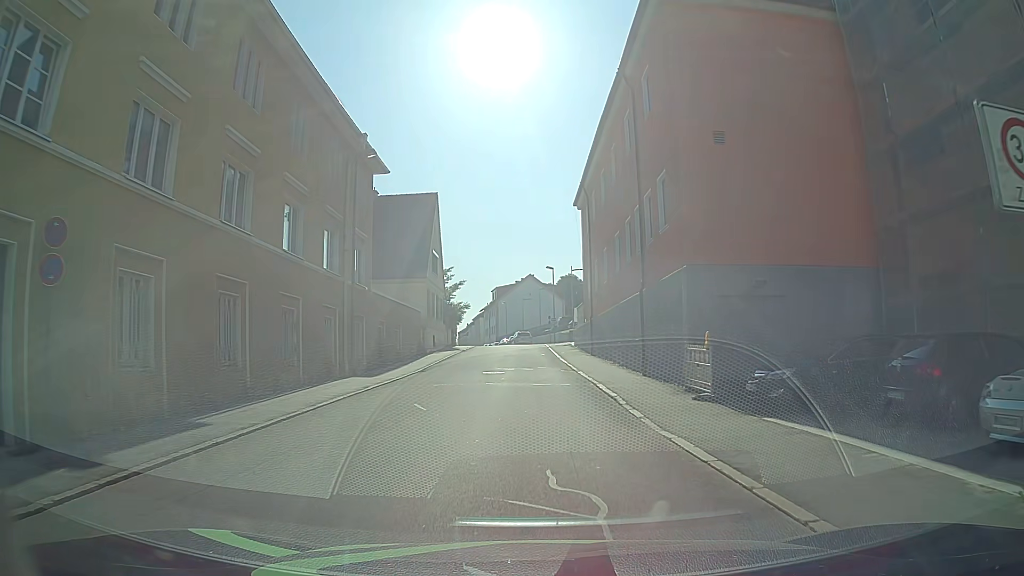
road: residential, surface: asphalt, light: Day
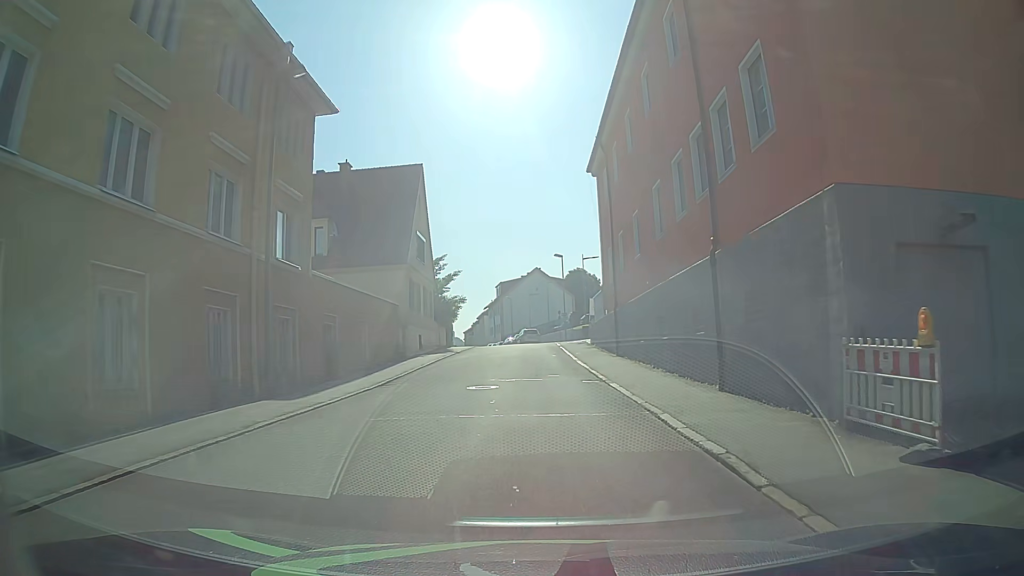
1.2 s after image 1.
(0.0, +8.6) m; 0°
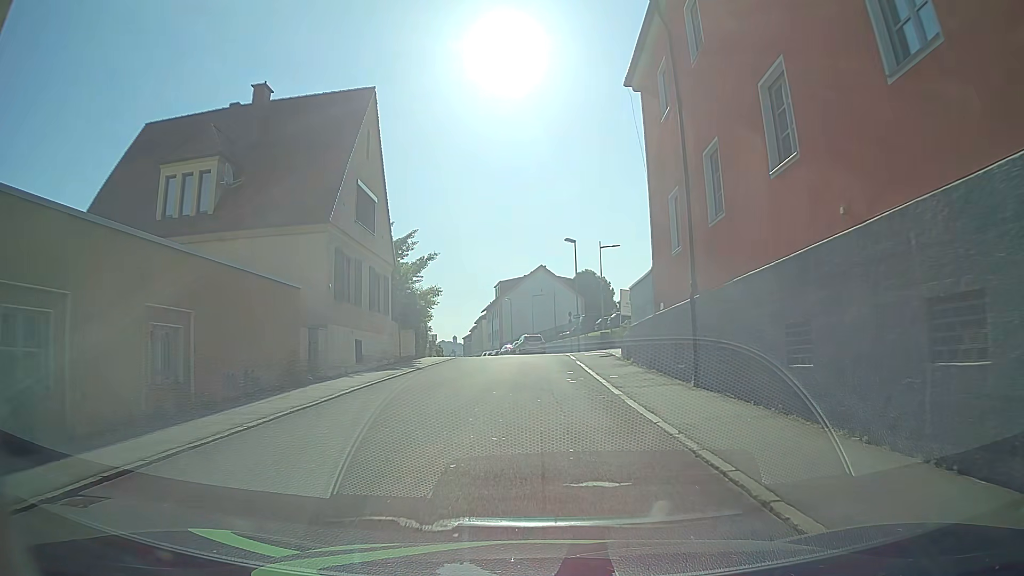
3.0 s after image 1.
(-0.2, +14.2) m; -1°
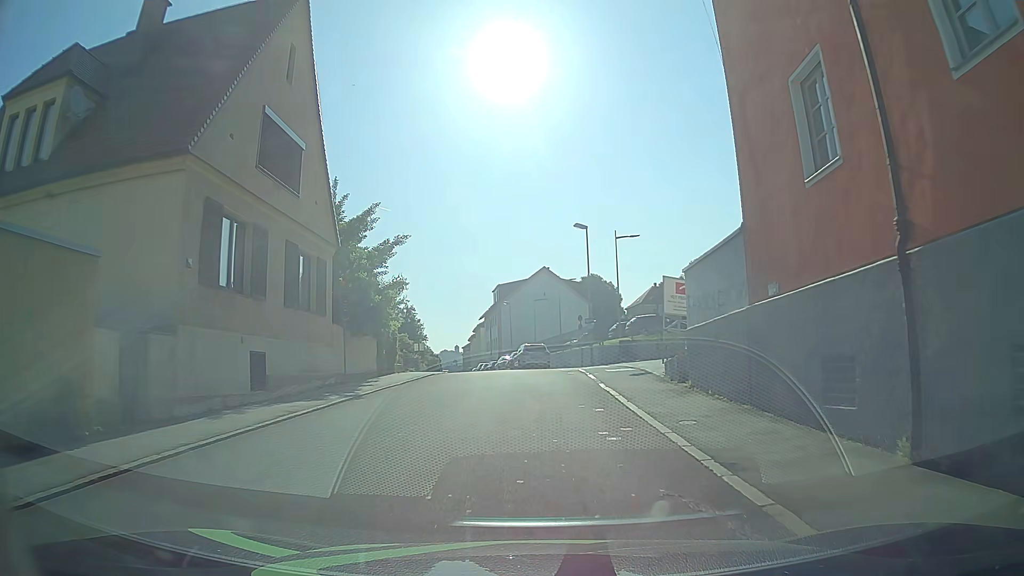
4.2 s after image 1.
(0.0, +9.4) m; +1°
(0, +10) (-1, +20) (-2, +30) (-4, +40) (-6, +50) (-8, +59) (-10, +69) (-12, +79) (-13, +89) (-15, +99) m
